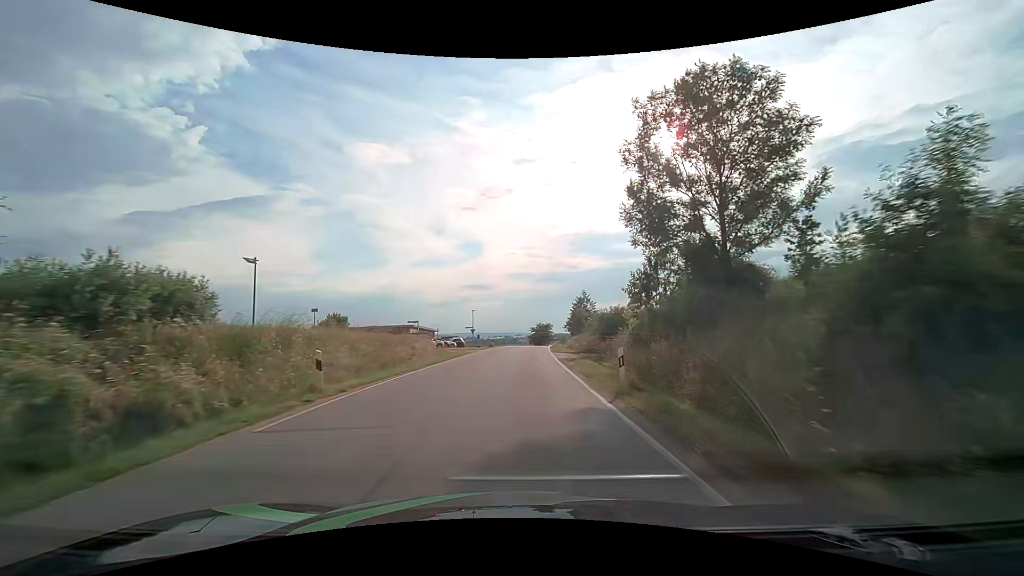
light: Day
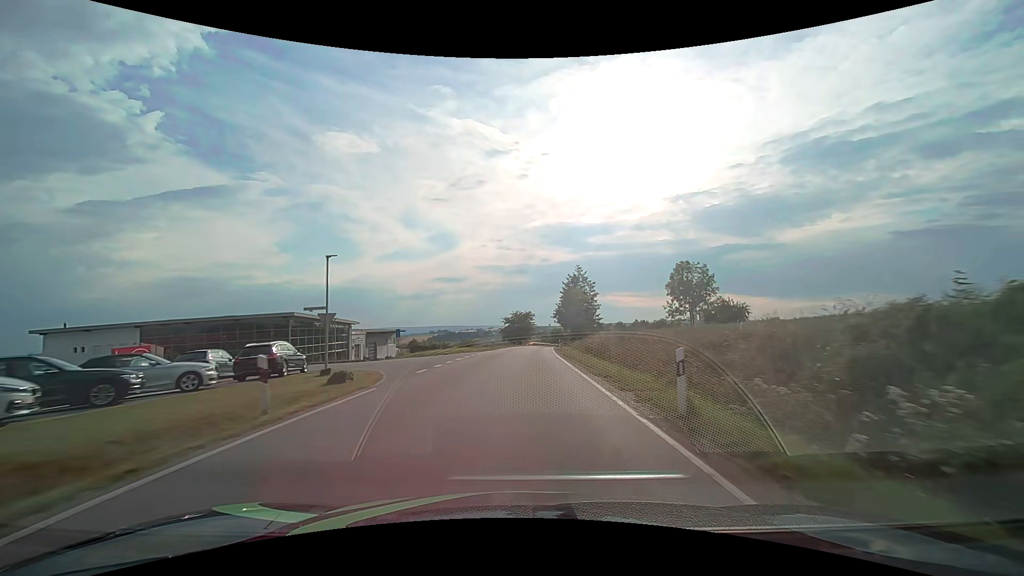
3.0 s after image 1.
(+0.7, +47.4) m; +3°
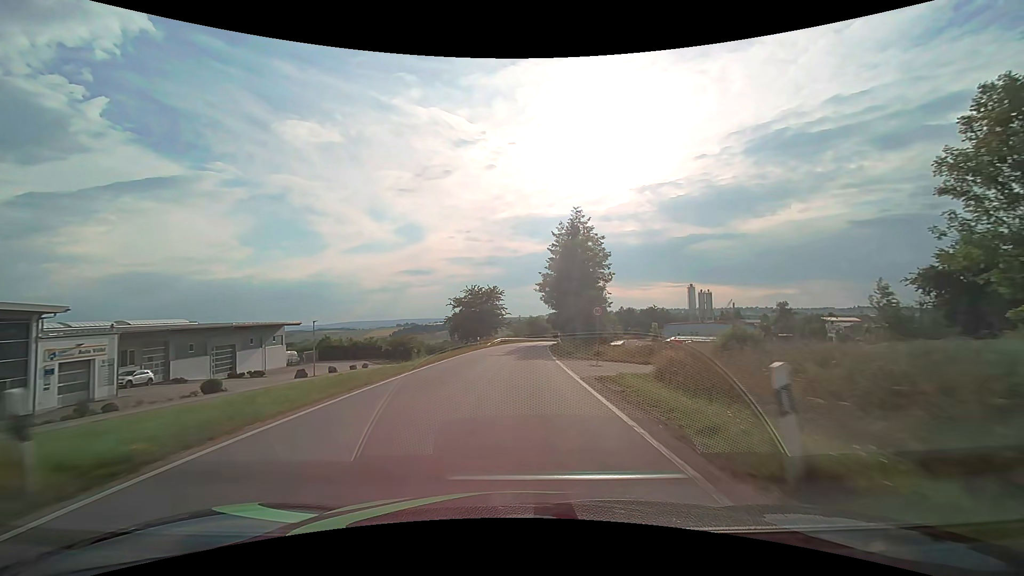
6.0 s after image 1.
(+1.6, +47.8) m; +3°
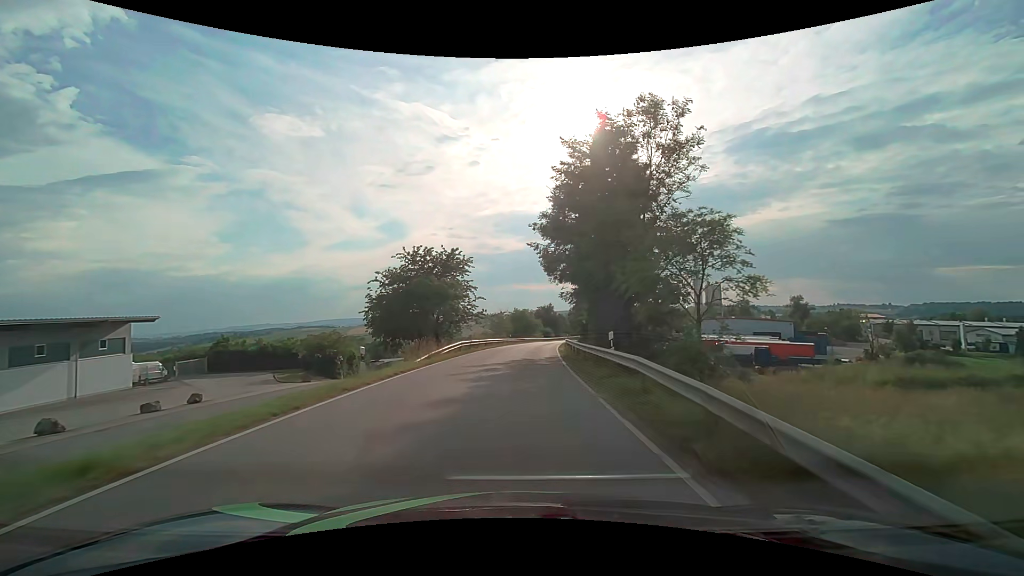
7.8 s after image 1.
(+0.4, +30.4) m; +2°
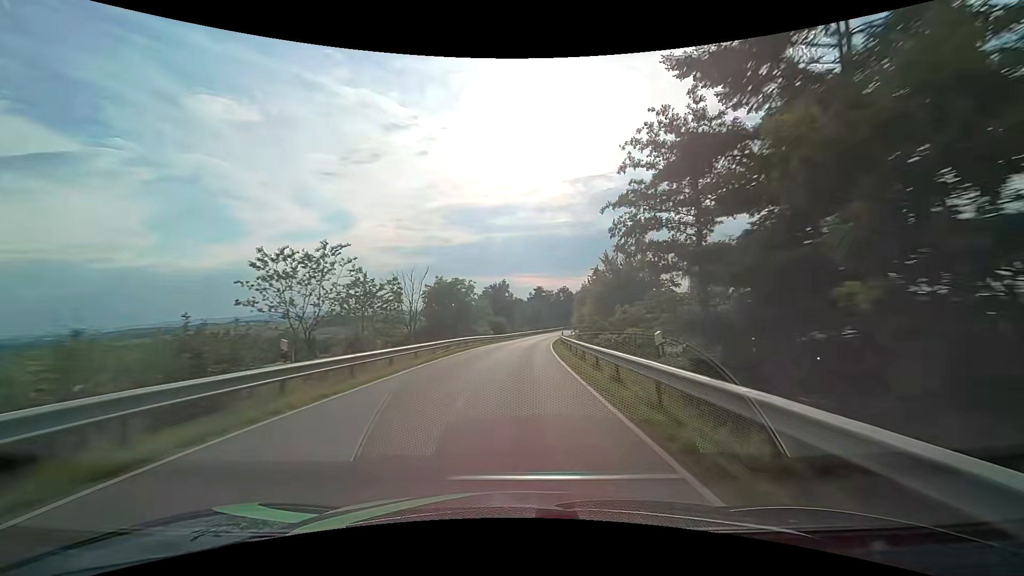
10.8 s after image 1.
(+2.6, +54.2) m; +6°
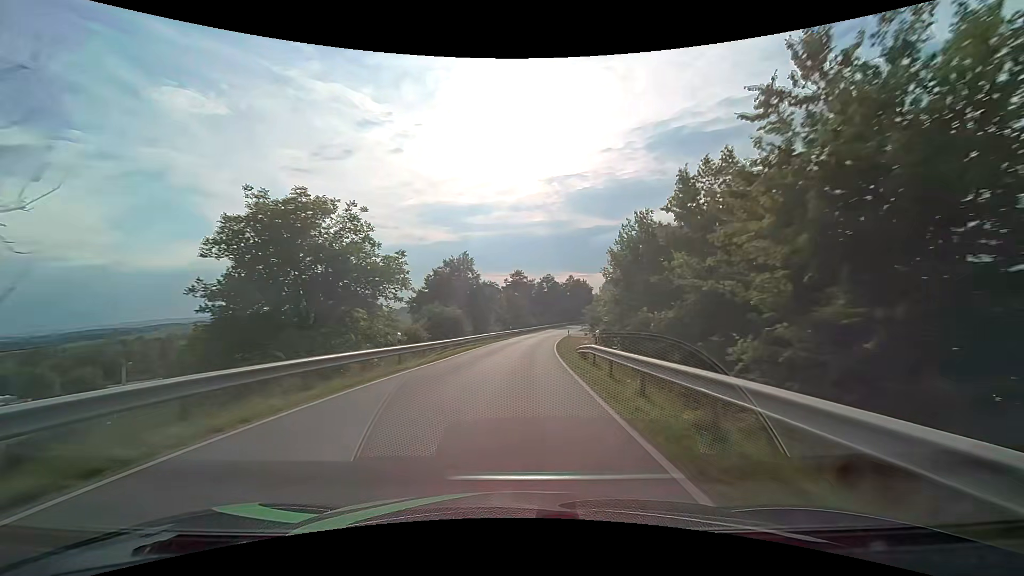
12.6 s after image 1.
(+0.8, +34.8) m; +3°
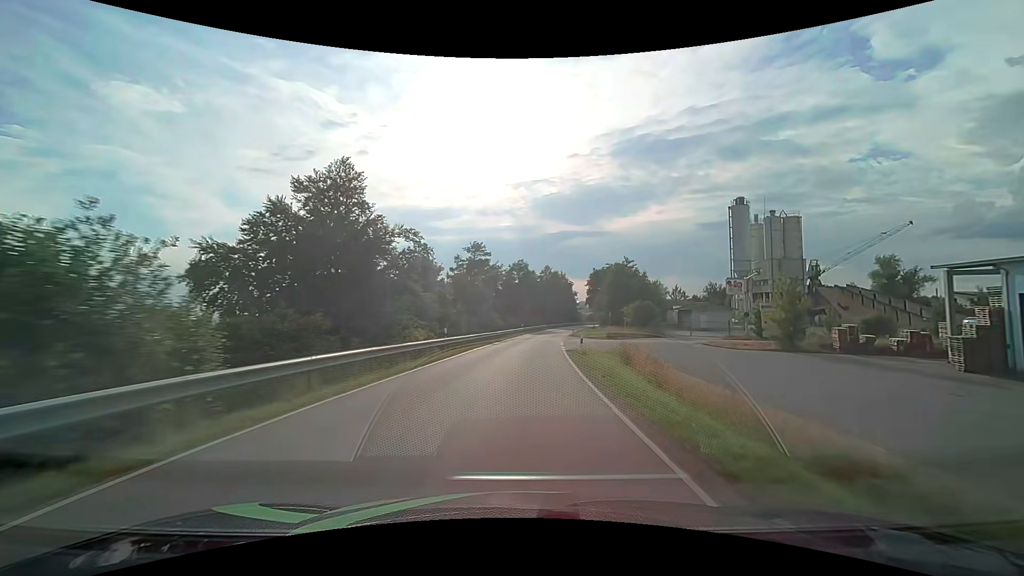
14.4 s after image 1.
(+1.1, +36.1) m; +4°
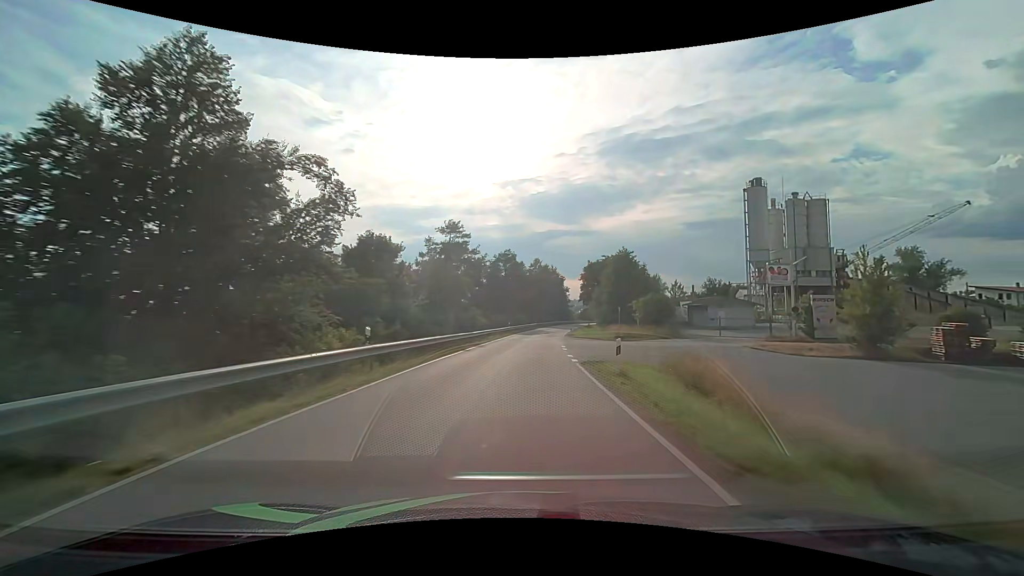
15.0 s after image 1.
(+0.2, +12.2) m; +2°
(0, +10) (0, +20) (+1, +30) (+2, +40) (+3, +50) (+4, +60) (+5, +70) (+7, +80) (+9, +89) (+11, +99) m
